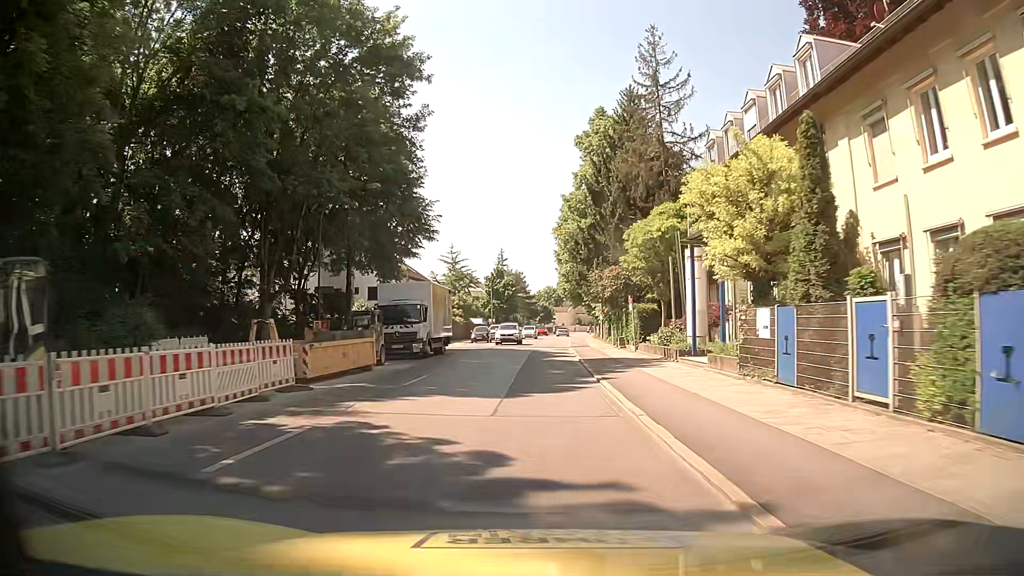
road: secondary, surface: asphalt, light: Day
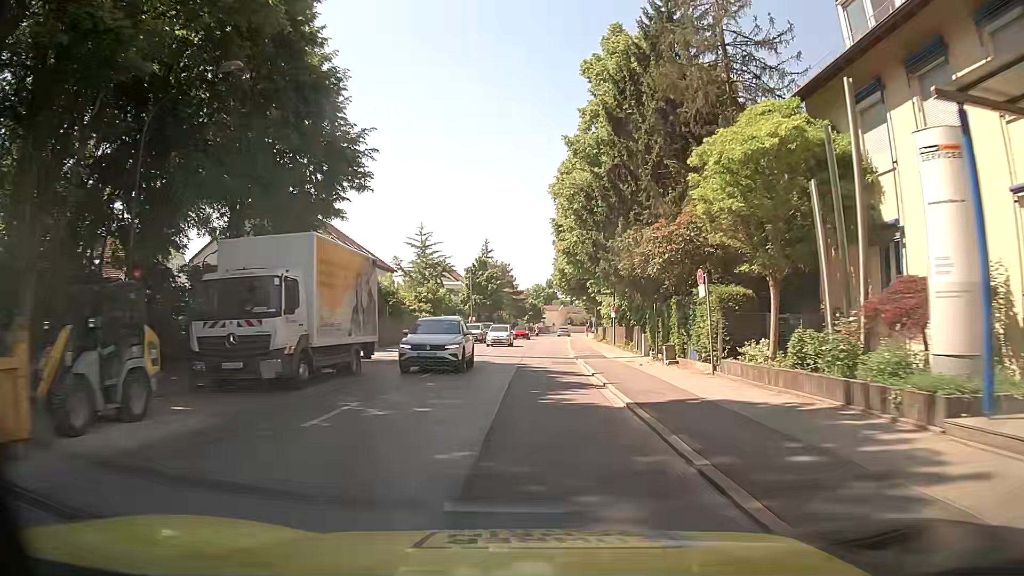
(+0.2, +15.8) m; +1°
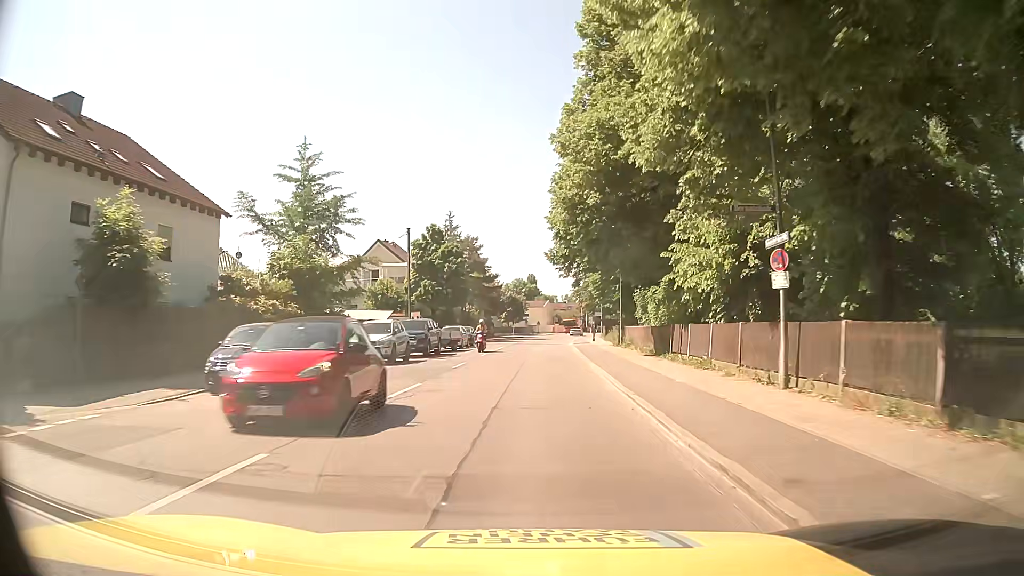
(+0.4, +32.0) m; +1°
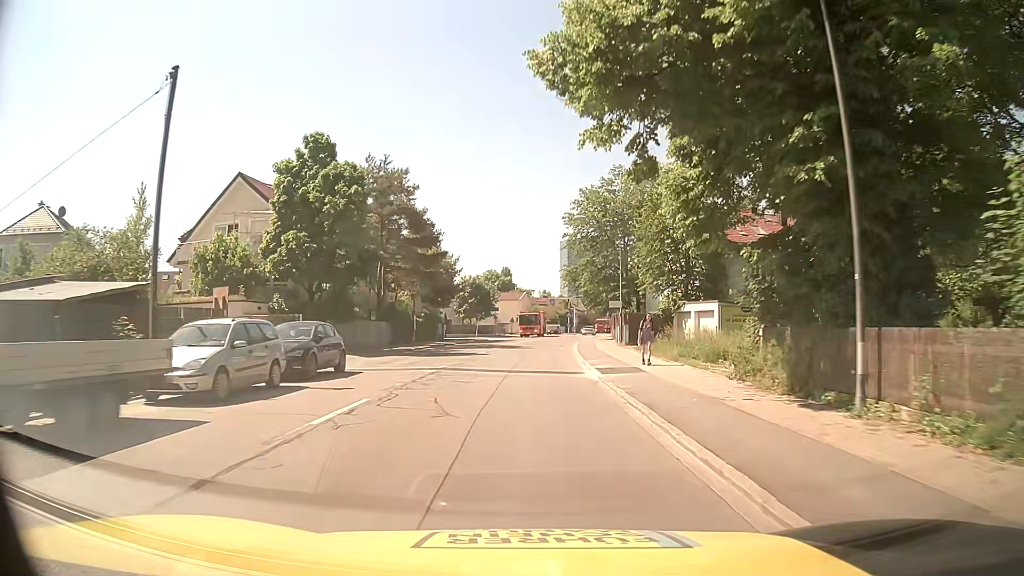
(+0.8, +32.5) m; +2°
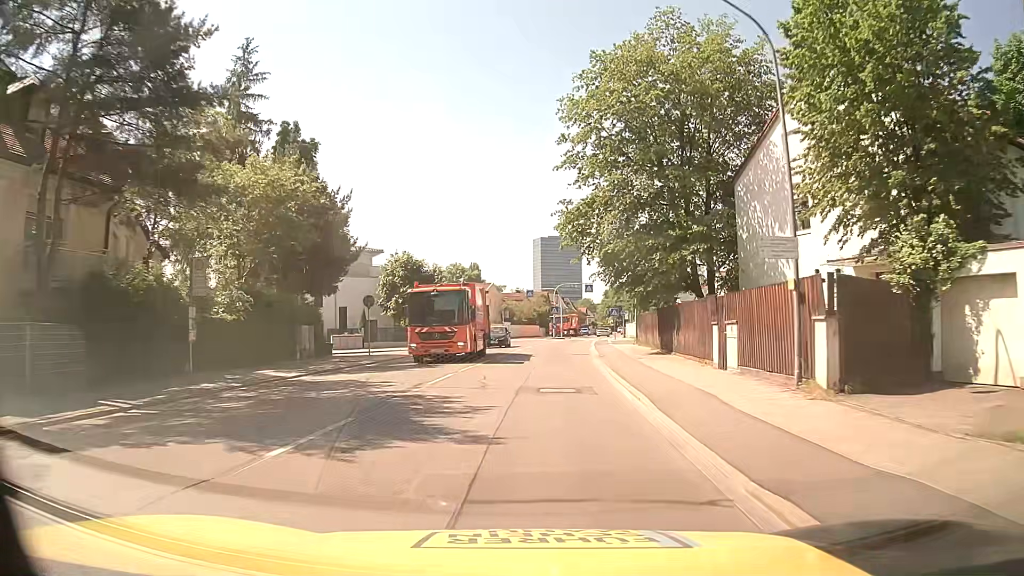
(+0.7, +31.3) m; +3°
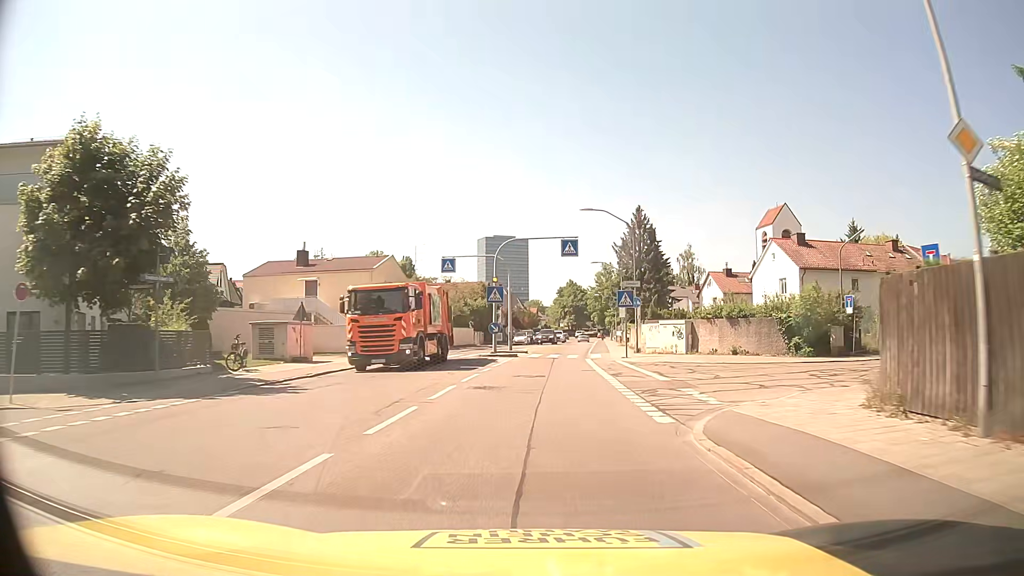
(+1.6, +38.7) m; +5°
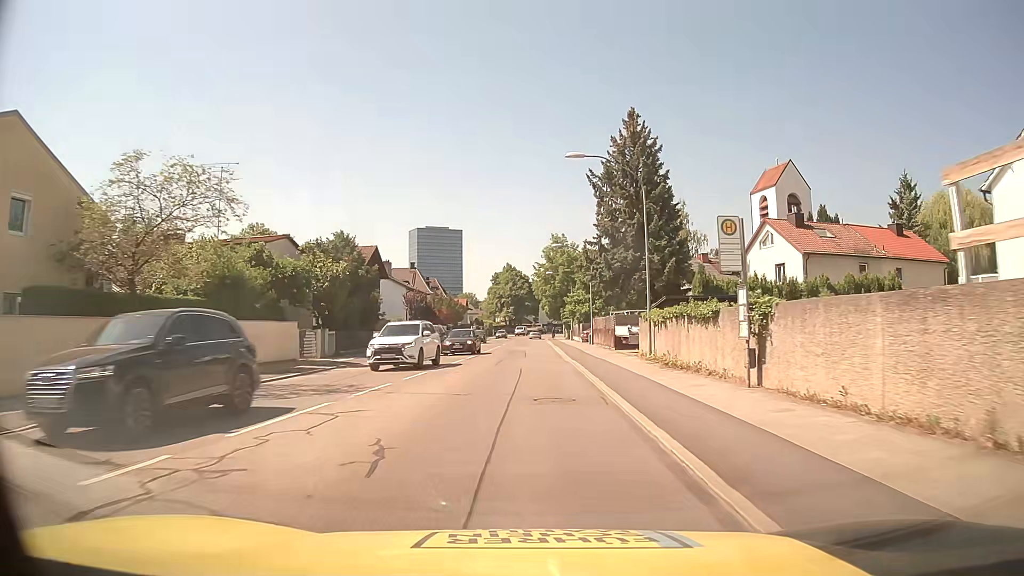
(+1.7, +39.0) m; +5°
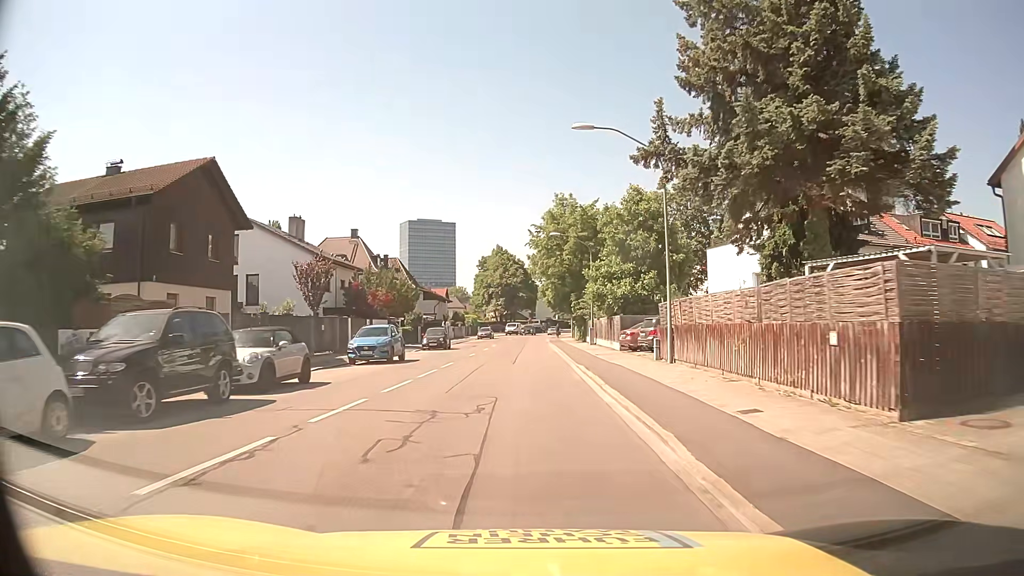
(+0.7, +31.5) m; +1°
(0, +10) (0, +20) (0, +30) (0, +40) (0, +50) (0, +60) (0, +70) (+1, +80) (+1, +90) (+2, +100) m
